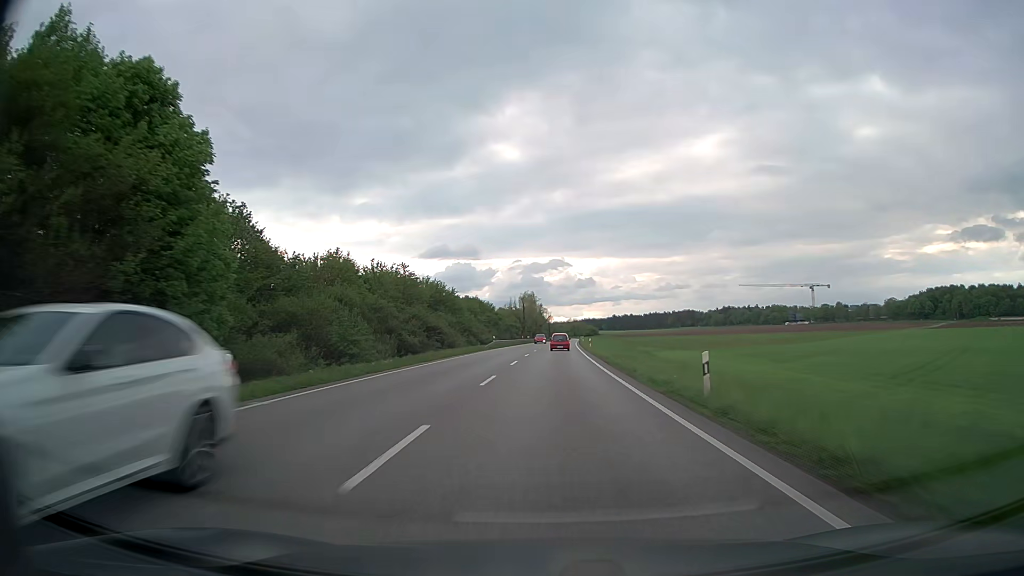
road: trunk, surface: asphalt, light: Day
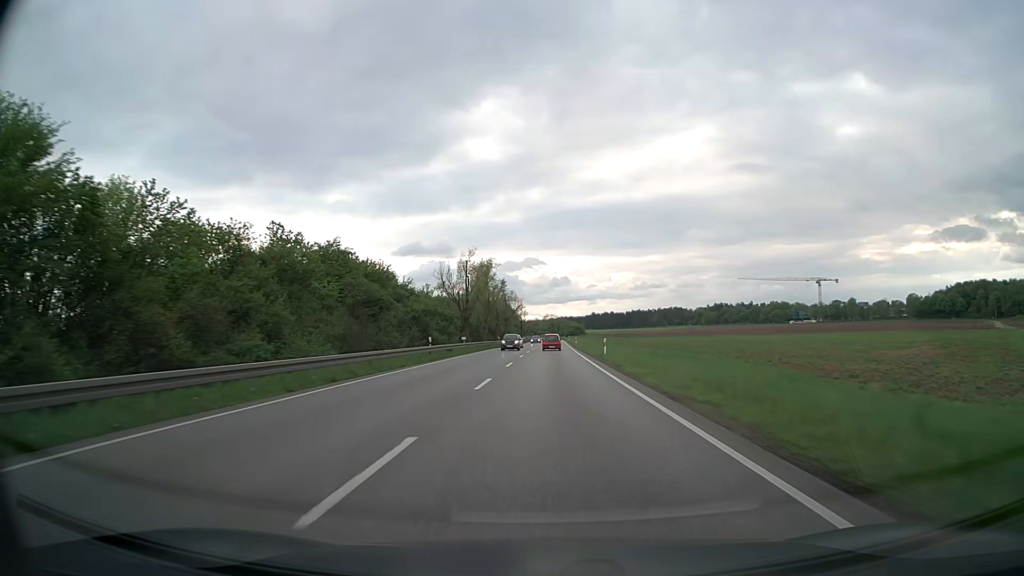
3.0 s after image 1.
(+1.5, +73.3) m; +2°
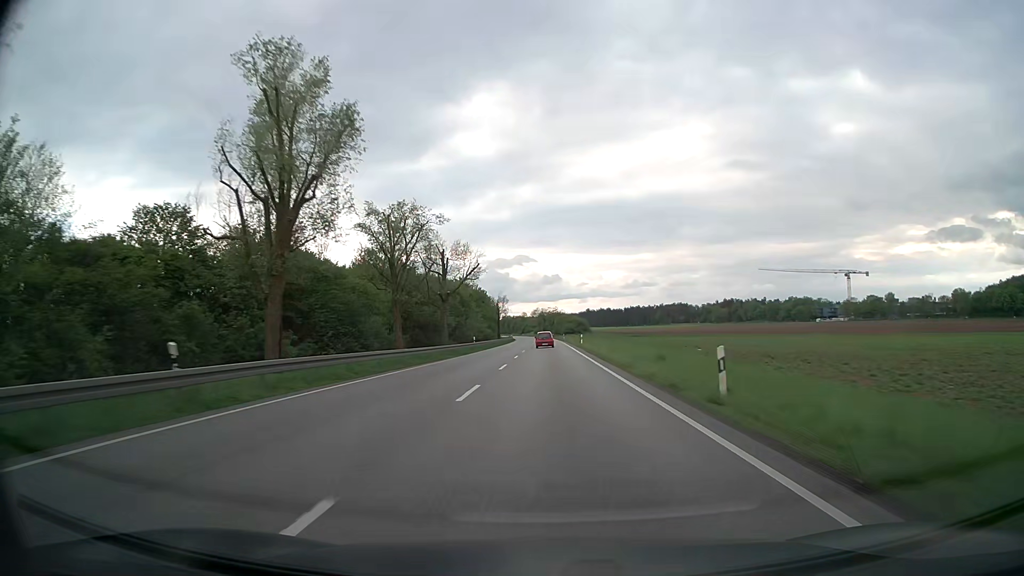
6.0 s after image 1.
(+0.8, +75.5) m; +1°
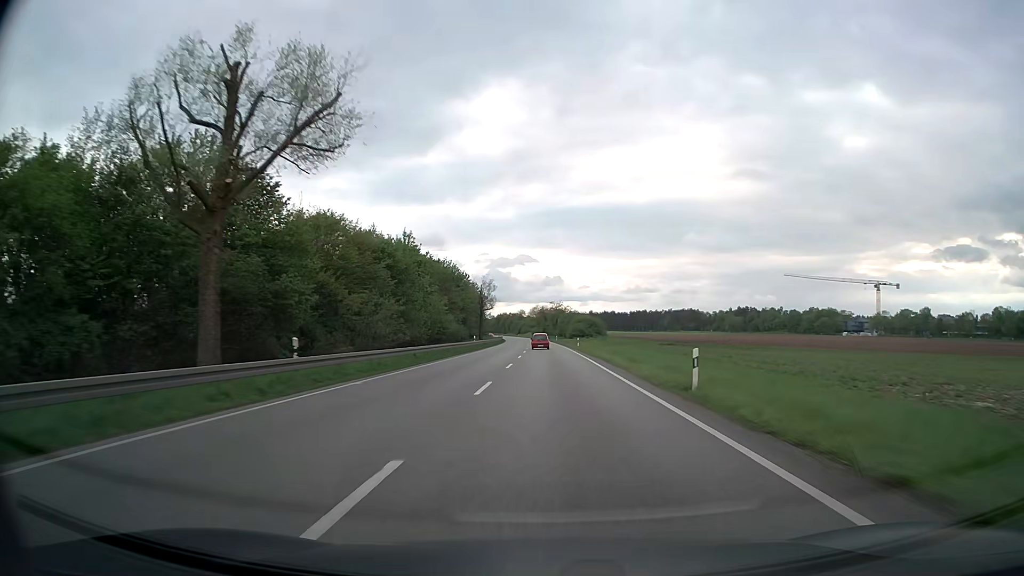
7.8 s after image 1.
(0.0, +46.3) m; 0°
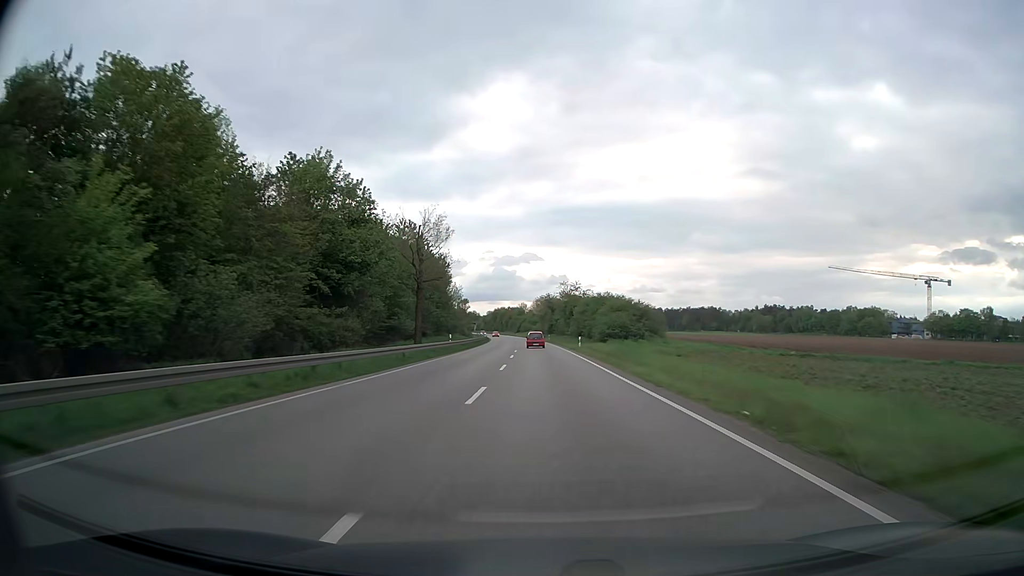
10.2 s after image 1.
(0.0, +62.4) m; 0°
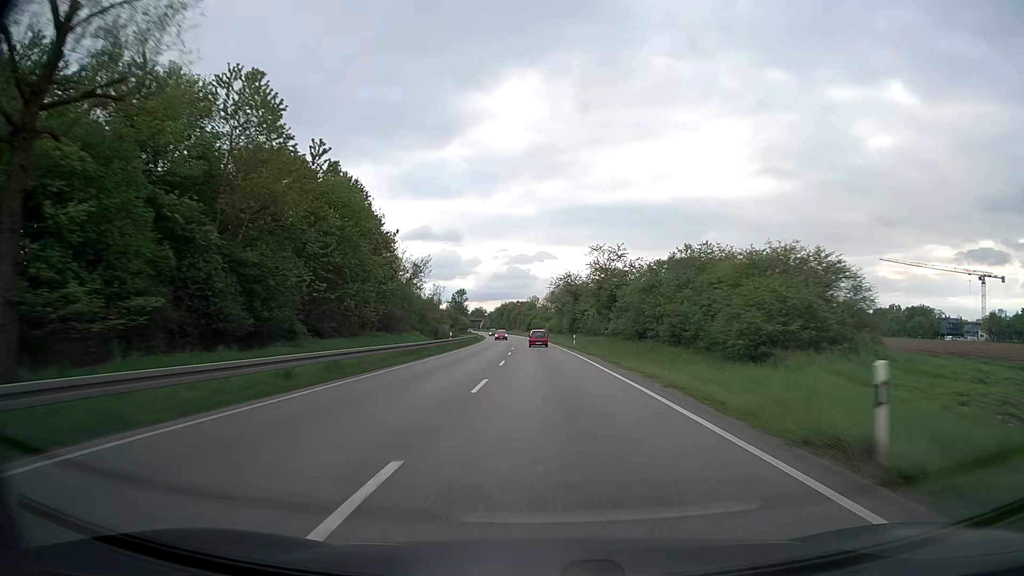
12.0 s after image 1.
(-0.4, +46.1) m; -1°
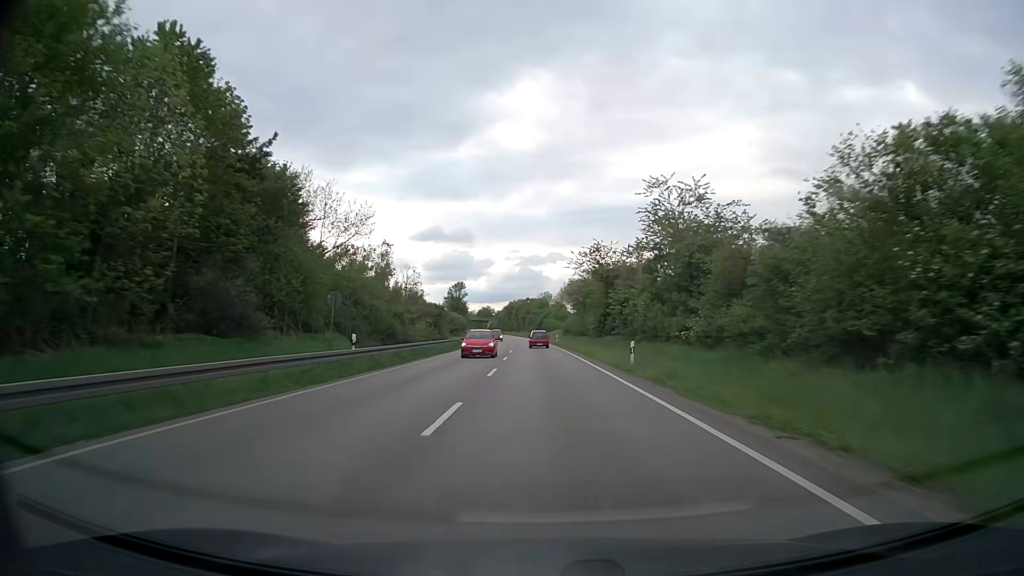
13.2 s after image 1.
(-0.2, +30.0) m; -1°
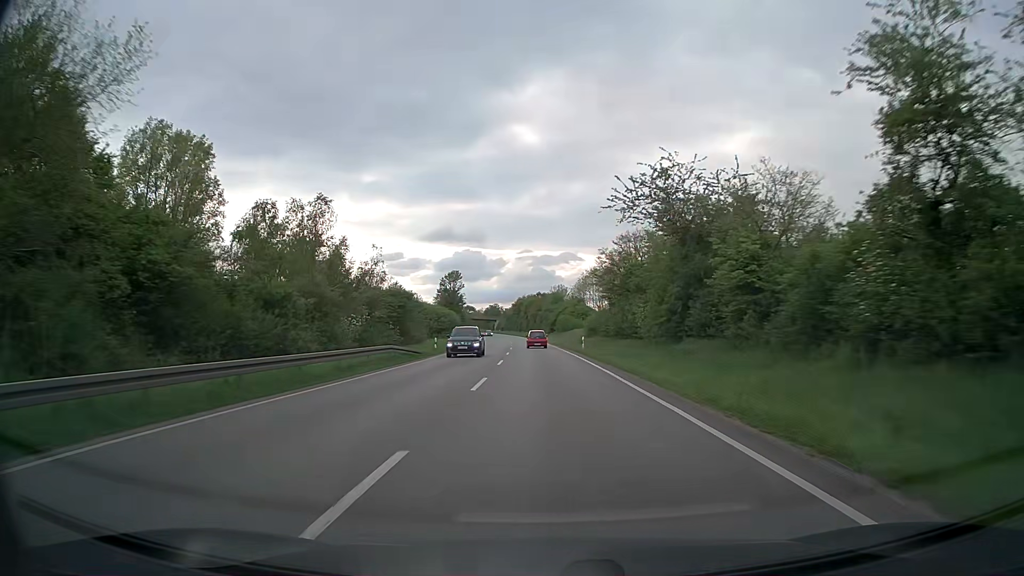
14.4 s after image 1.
(-0.2, +29.4) m; -1°
(0, +10) (0, +20) (0, +30) (0, +40) (-1, +50) (-1, +60) (-1, +70) (-2, +80) (-2, +90) (-3, +100) m
